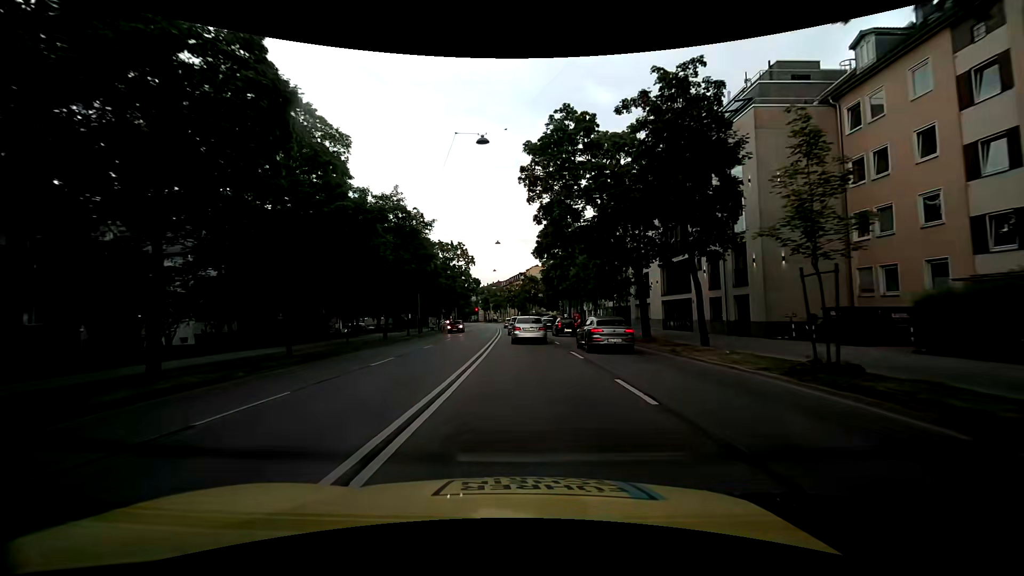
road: primary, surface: asphalt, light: Day
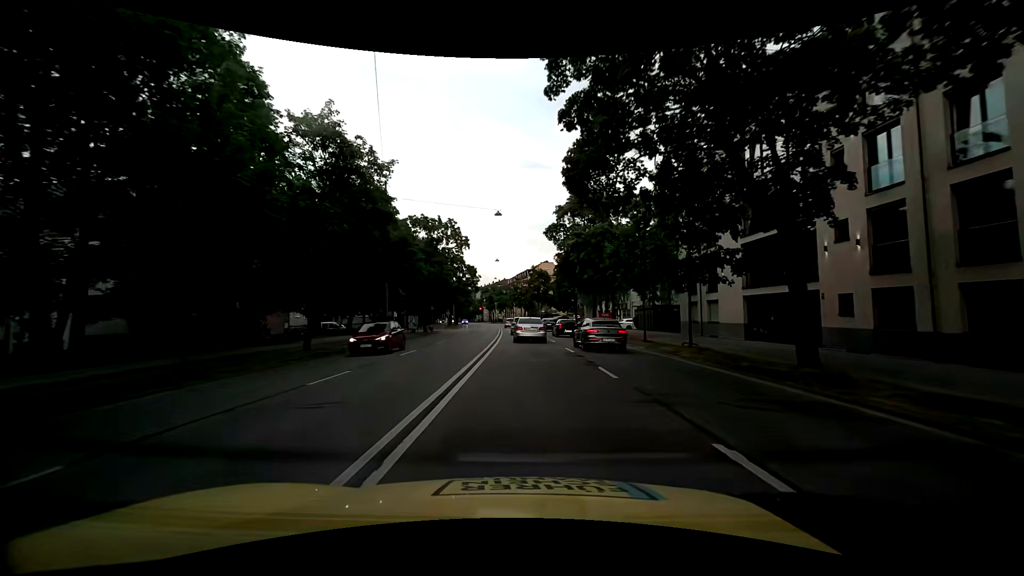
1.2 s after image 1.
(-0.1, +14.5) m; 0°
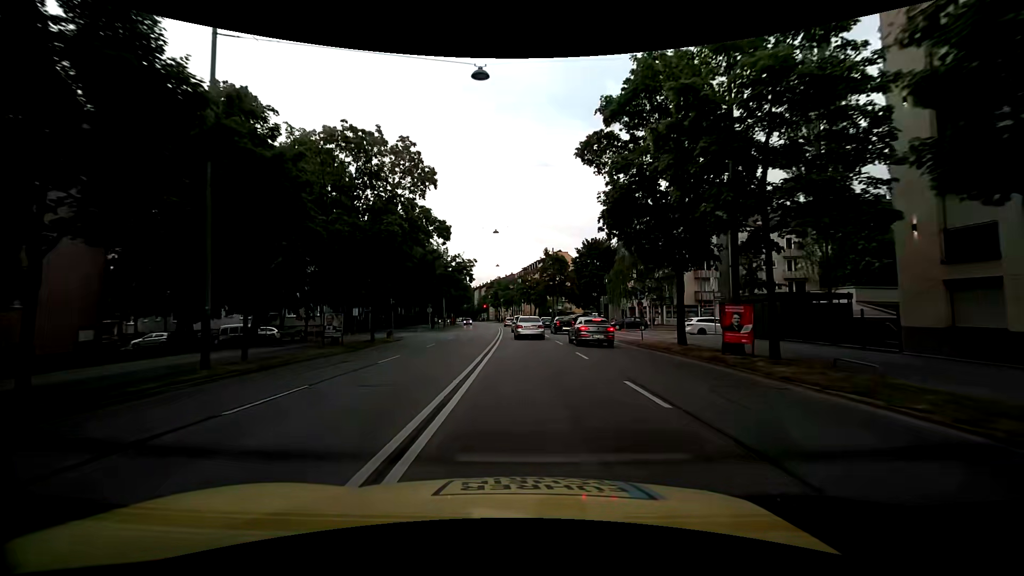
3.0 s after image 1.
(-0.3, +21.8) m; -1°
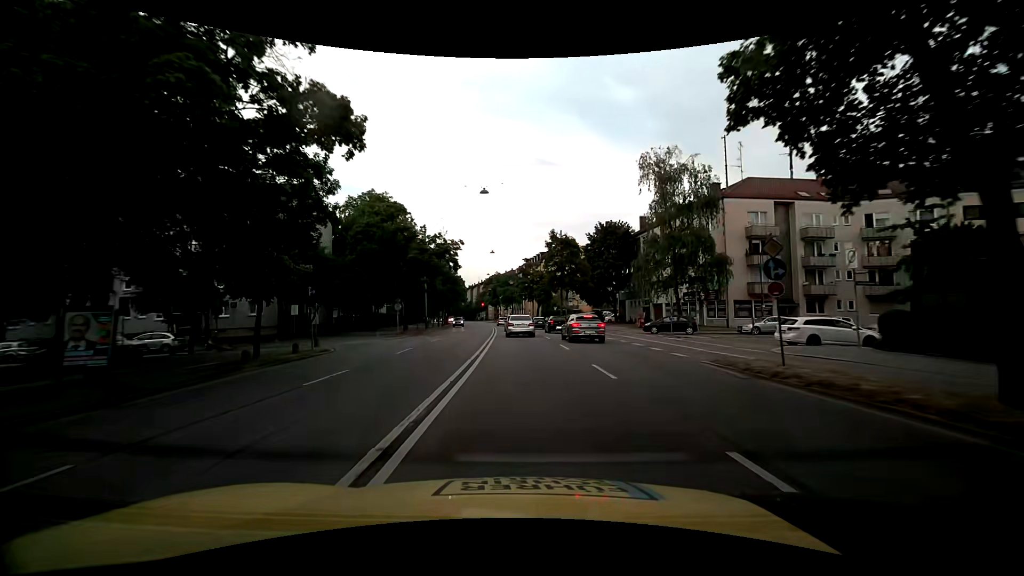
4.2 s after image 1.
(0.0, +14.6) m; 0°
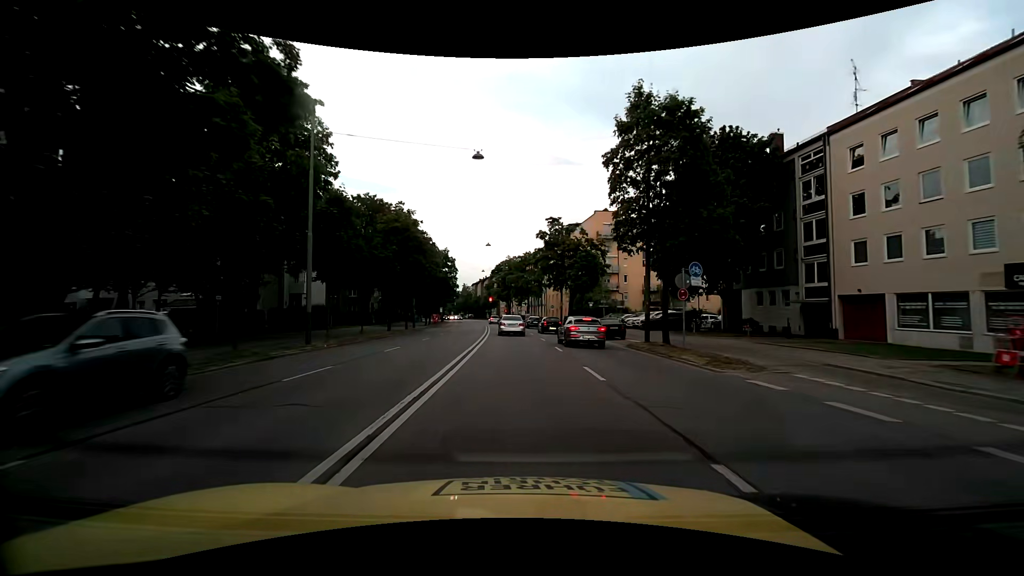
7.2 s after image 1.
(-0.2, +36.6) m; -1°
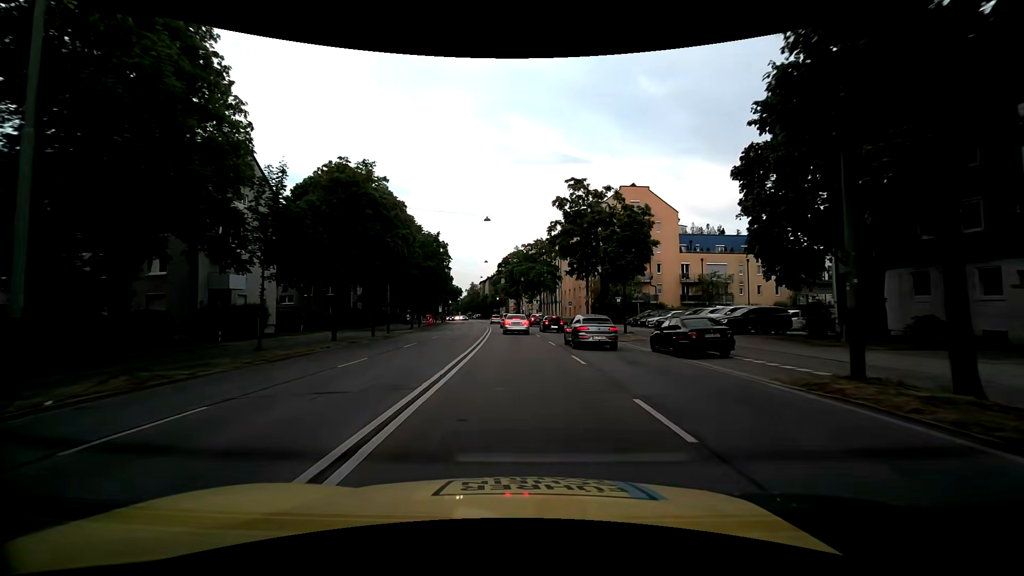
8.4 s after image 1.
(-0.2, +14.5) m; -1°
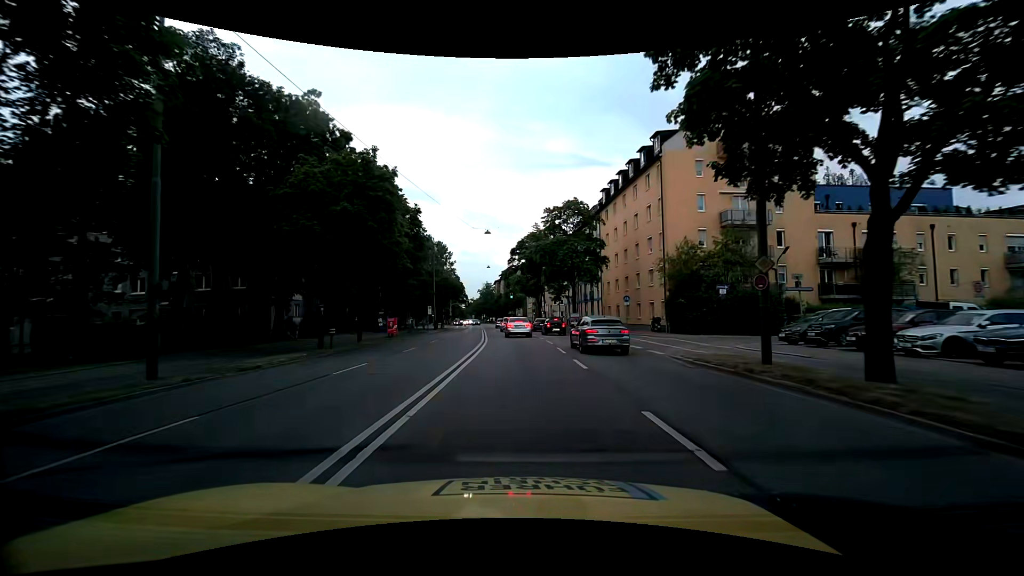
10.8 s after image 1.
(-0.5, +27.8) m; -2°
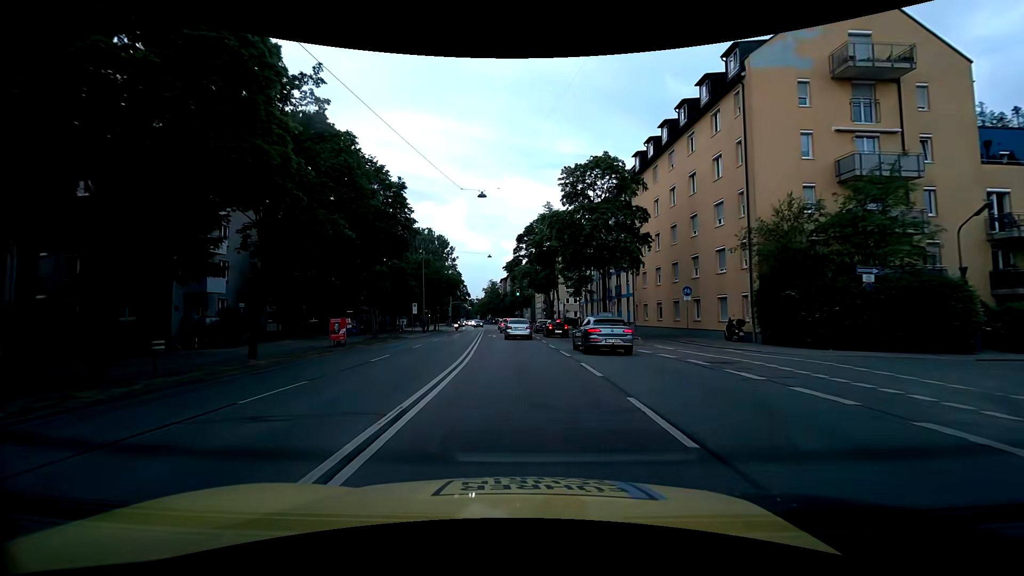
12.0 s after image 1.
(-0.2, +13.9) m; -2°
(0, +10) (0, +20) (0, +30) (-1, +40) (-1, +50) (-2, +60) (-2, +70) (-3, +80) (-3, +90) (-4, +100) m
